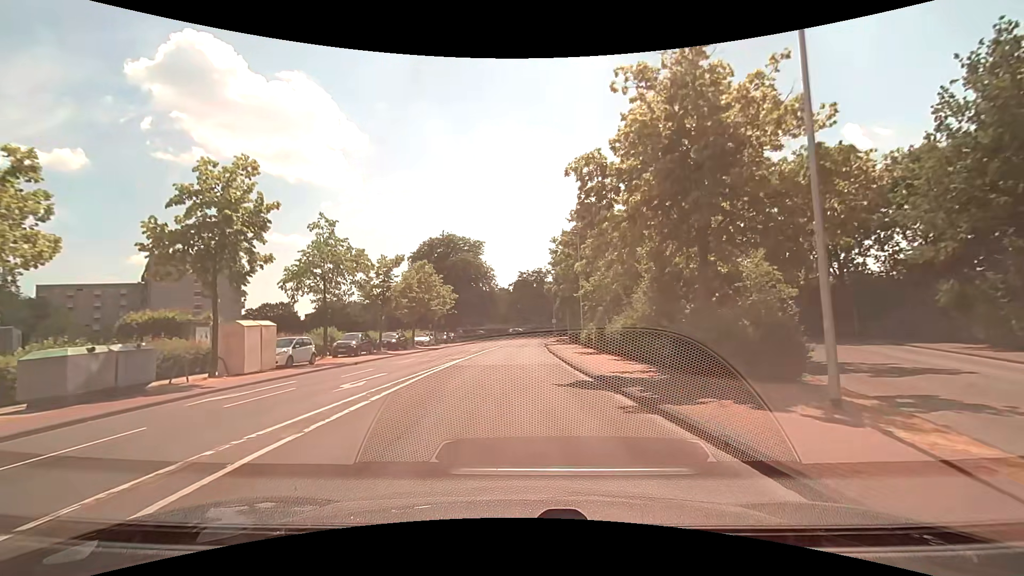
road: residential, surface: asphalt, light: Day
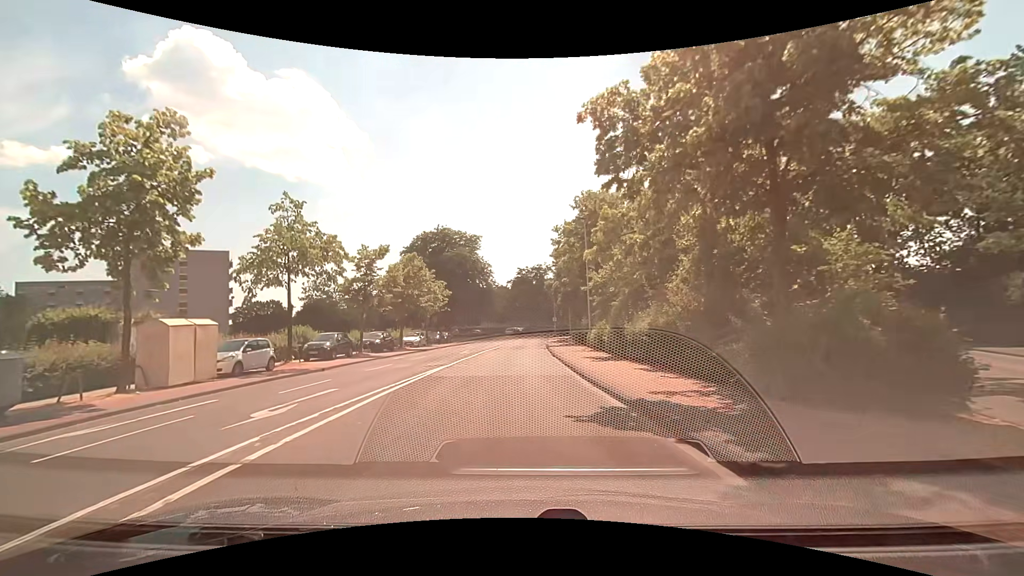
(0.0, +4.3) m; 0°
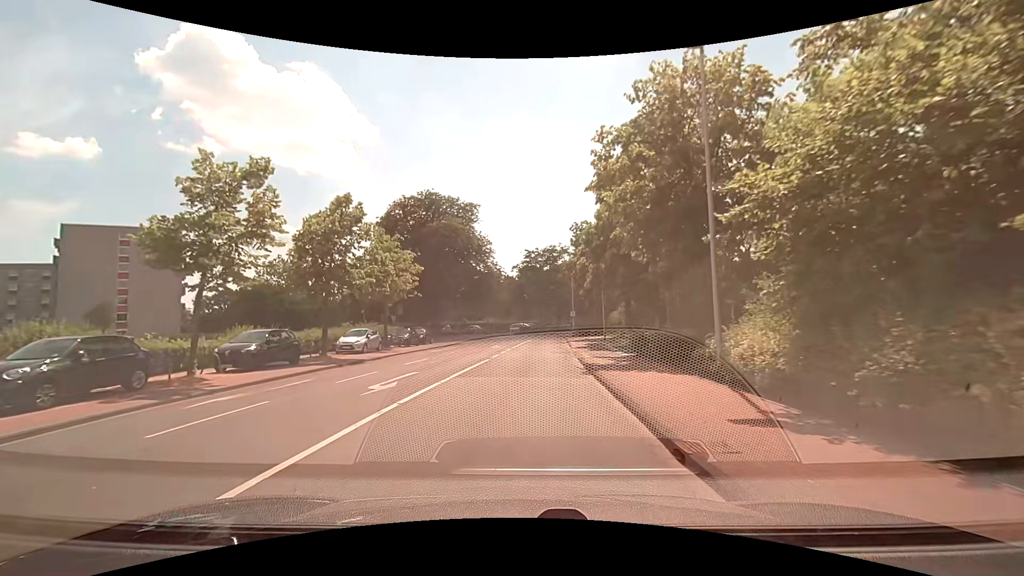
(-0.2, +18.3) m; -2°
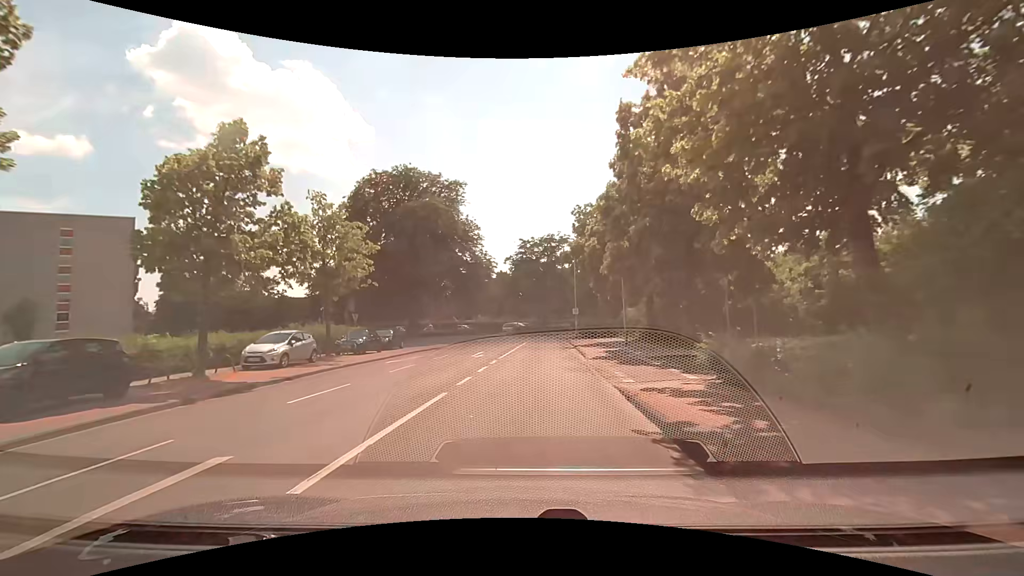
(+0.1, +9.2) m; +1°
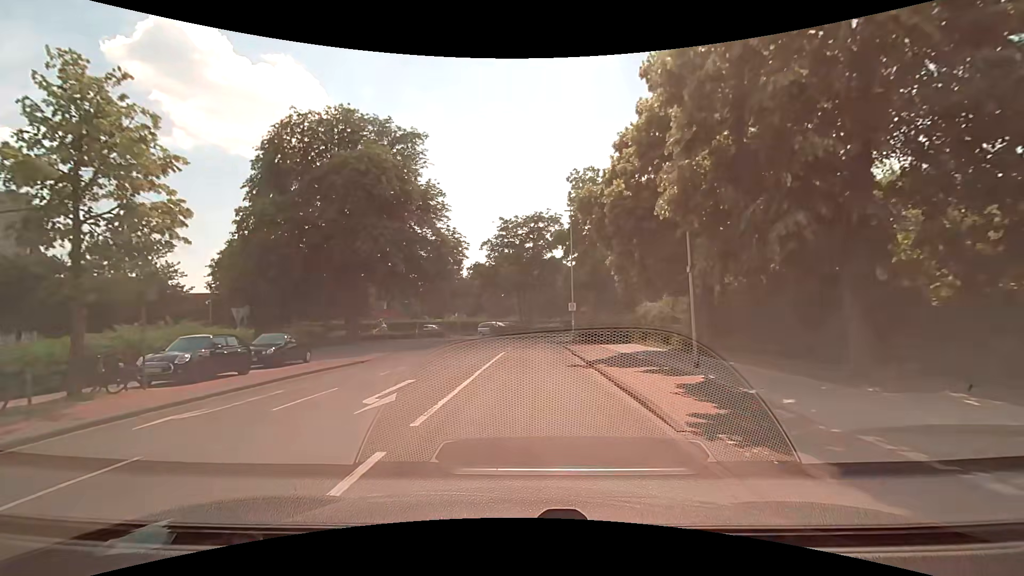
(+0.1, +13.2) m; +2°
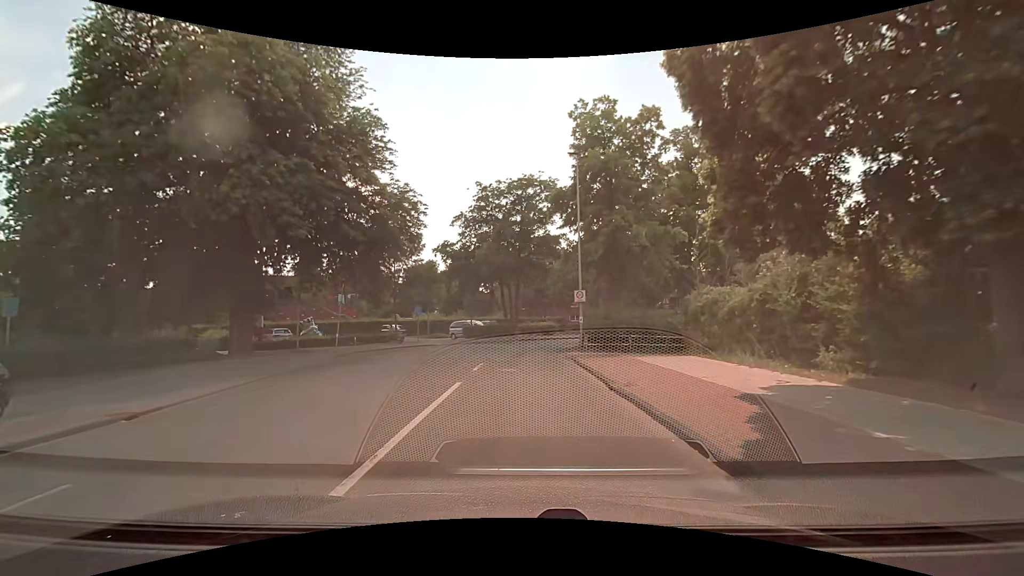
(+0.1, +13.1) m; +1°
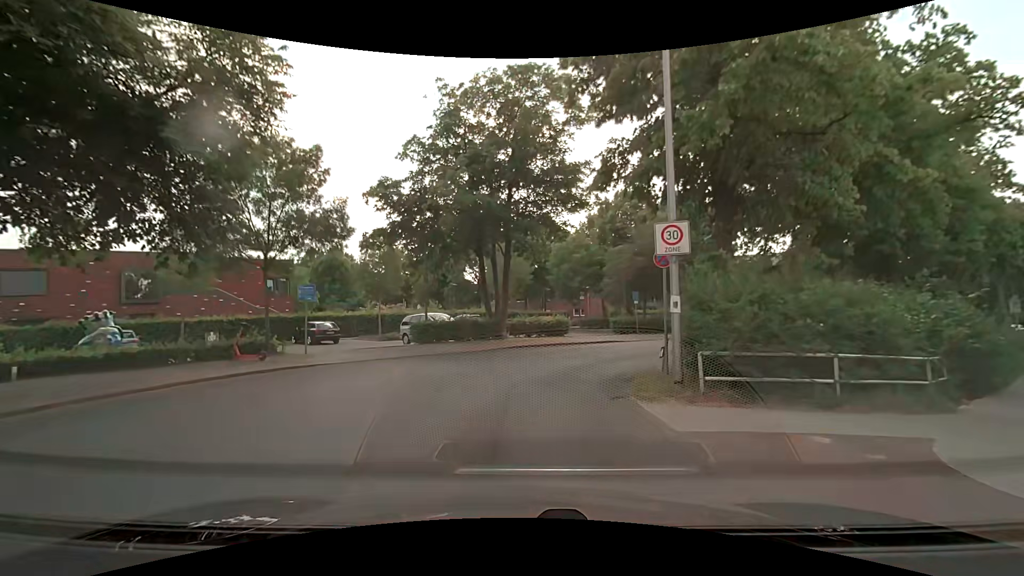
(+0.4, +16.4) m; +1°
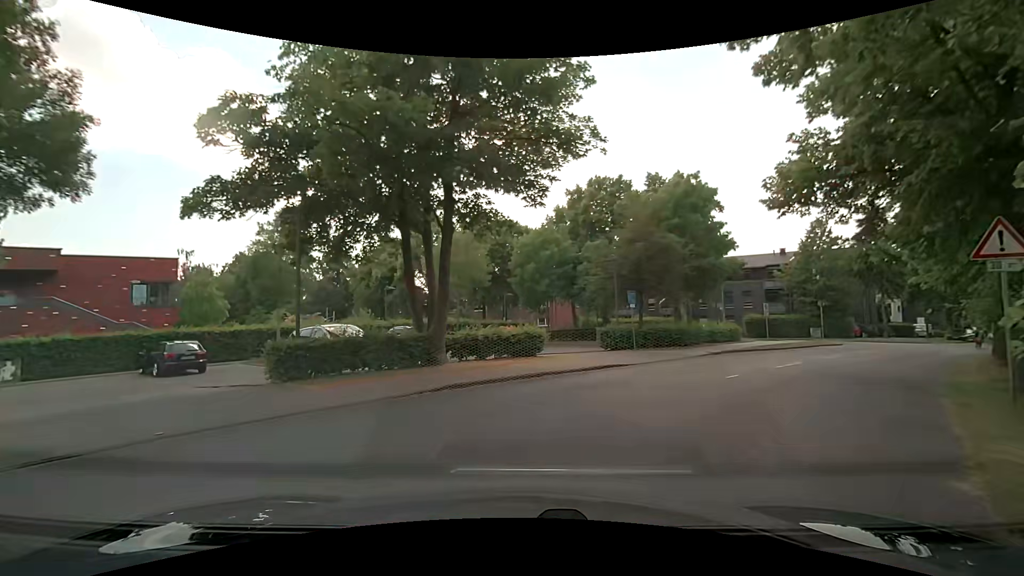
(+0.2, +9.3) m; +3°
(+3, +10) (+9, +17) (+17, +24) (+24, +31) (+31, +38) (+38, +45) (+45, +51) (+54, +57) (+62, +62) (+70, +68) m
